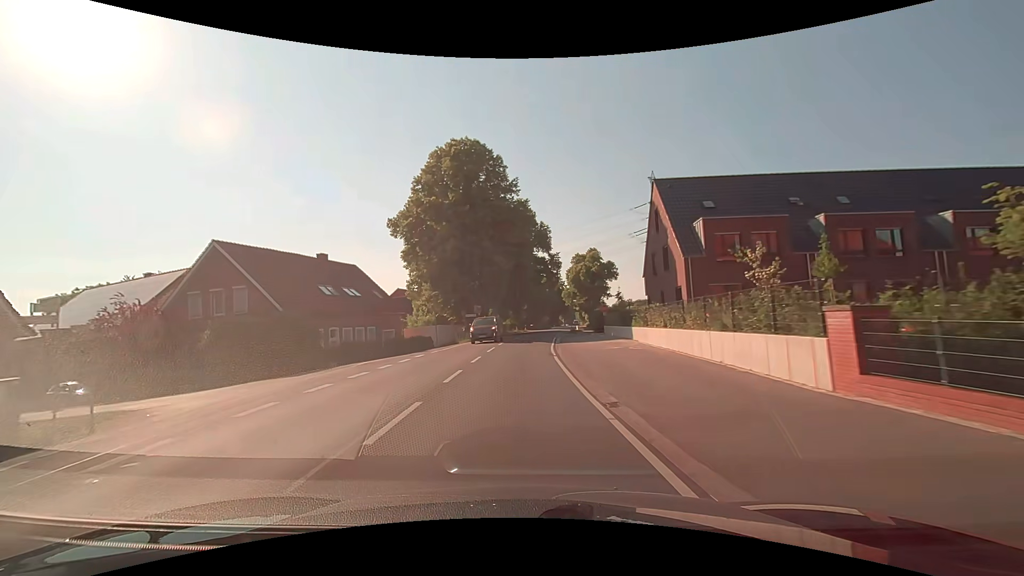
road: secondary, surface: asphalt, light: Day
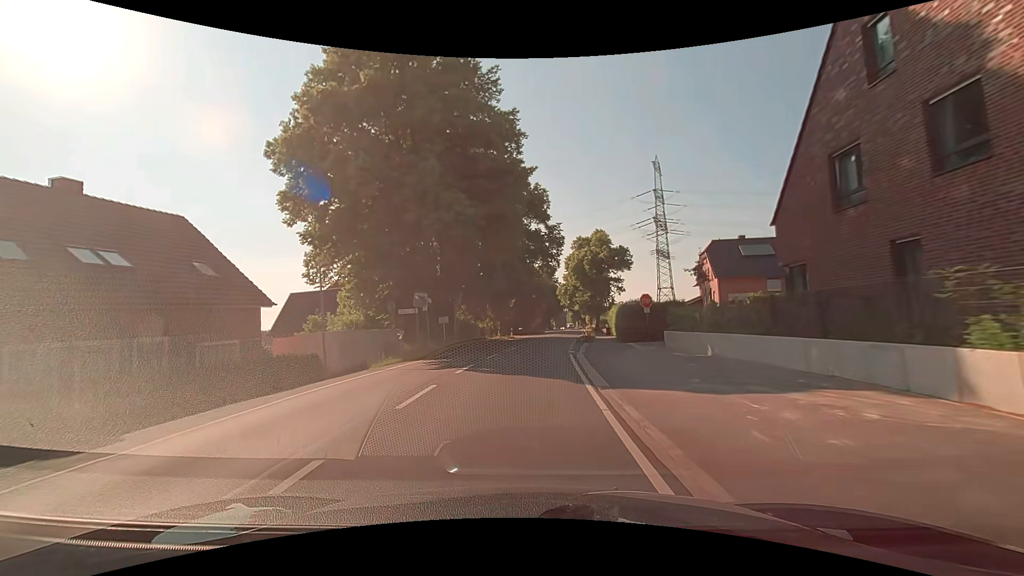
(+0.4, +23.3) m; +2°
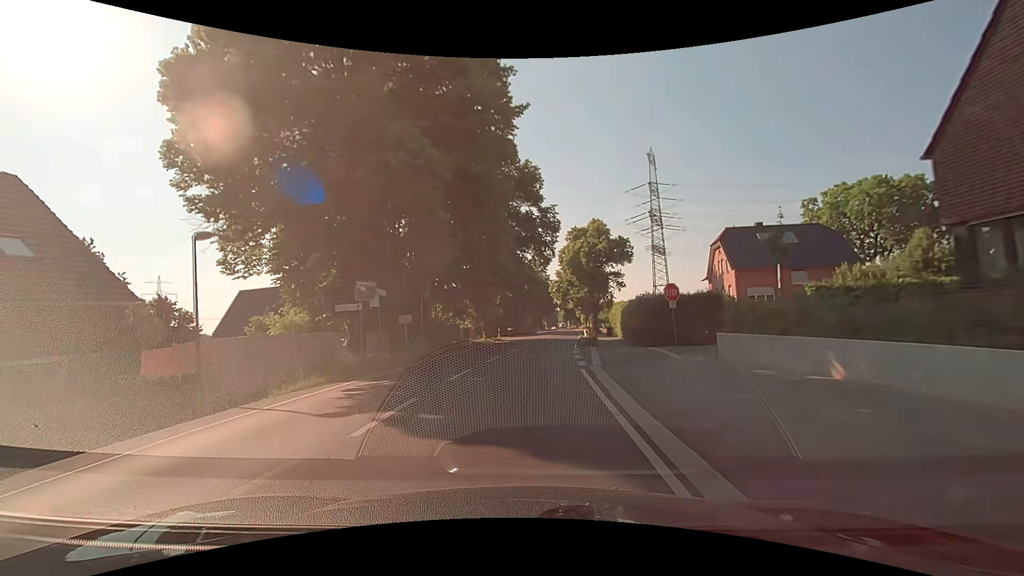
(+0.1, +7.7) m; +1°
(0, +10) (+1, +20) (+1, +30) (+2, +40) (+3, +50) (+4, +60) (+5, +70) (+6, +80) (+7, +90) (+8, +100) m
